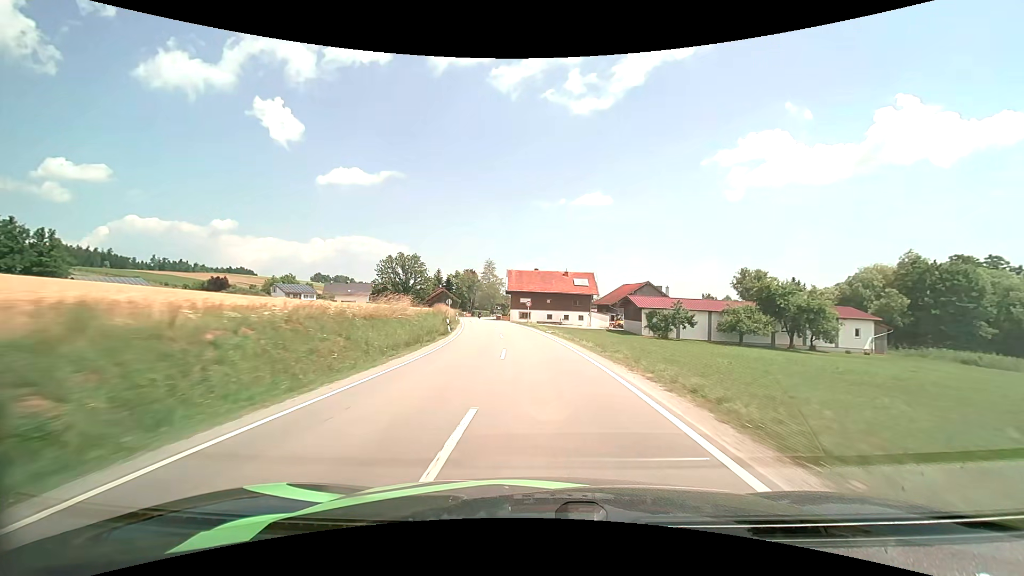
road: secondary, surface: asphalt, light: Day
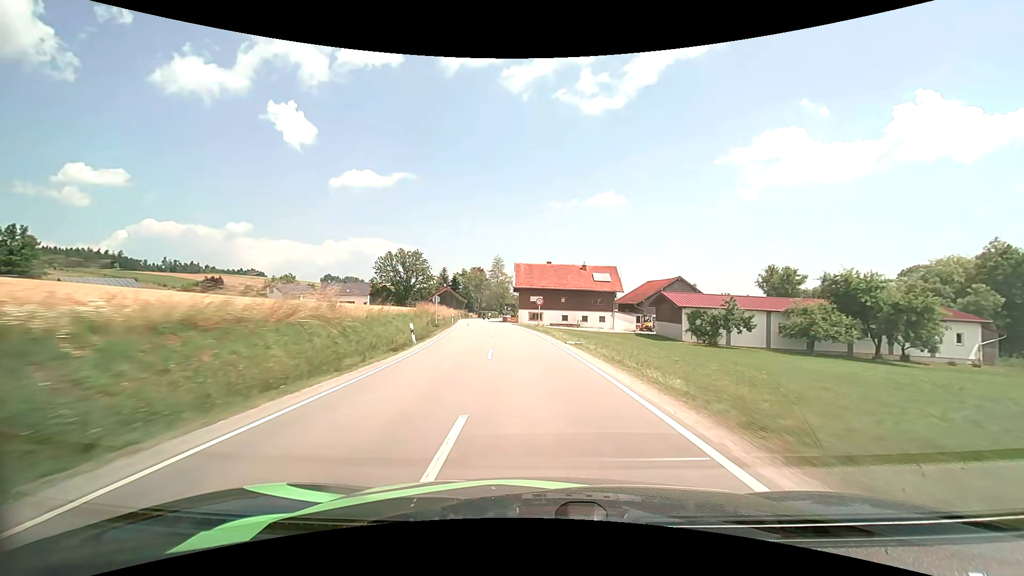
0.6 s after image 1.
(-0.1, +12.5) m; -1°
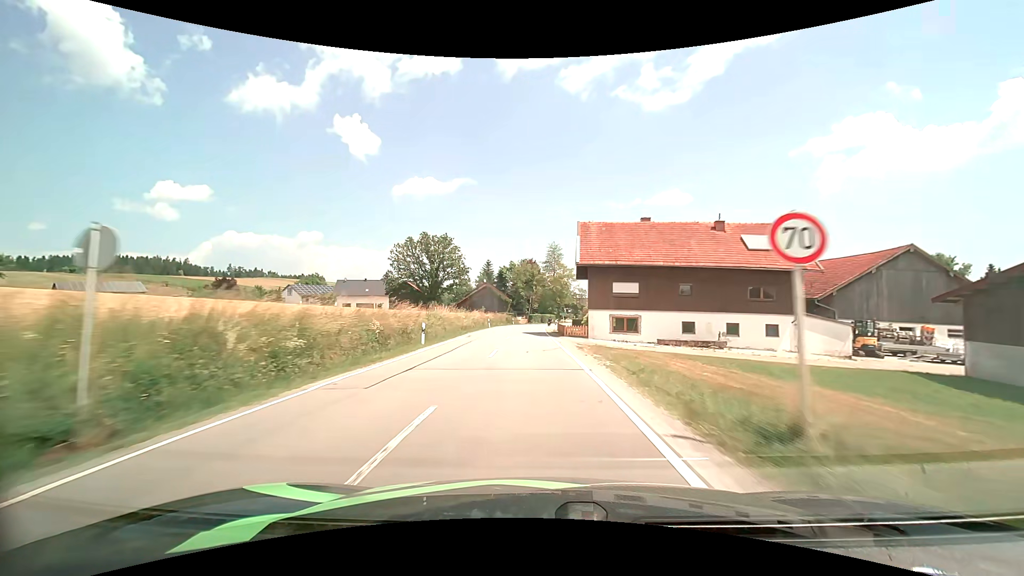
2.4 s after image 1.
(-2.0, +35.2) m; -7°
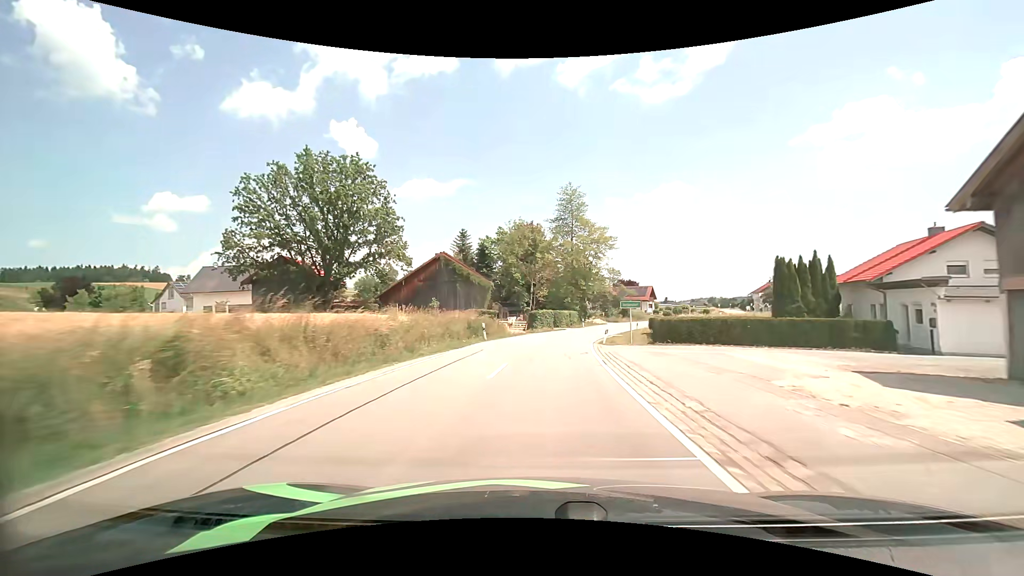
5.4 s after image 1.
(-1.1, +53.1) m; -1°
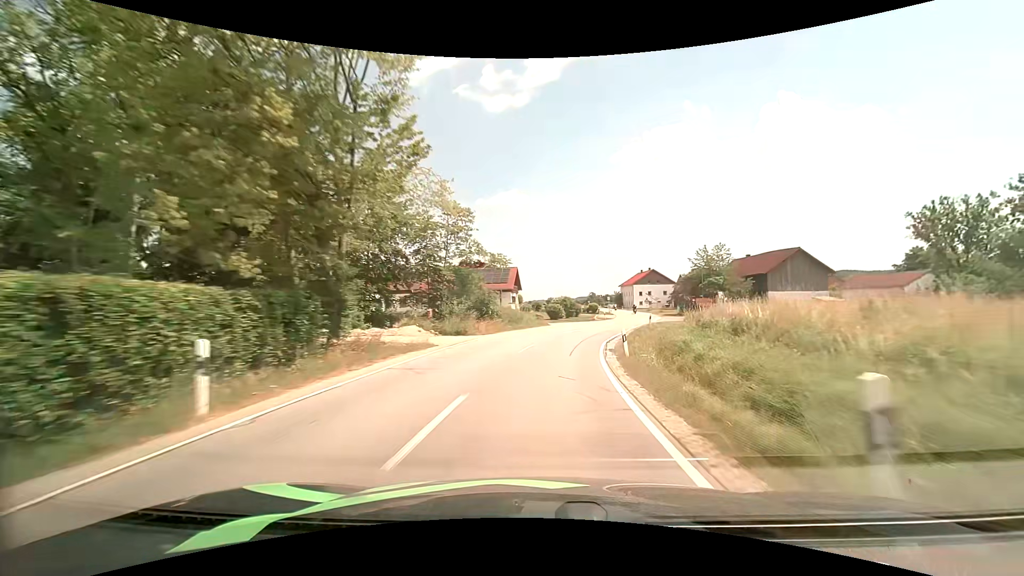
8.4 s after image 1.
(+7.6, +53.5) m; +18°
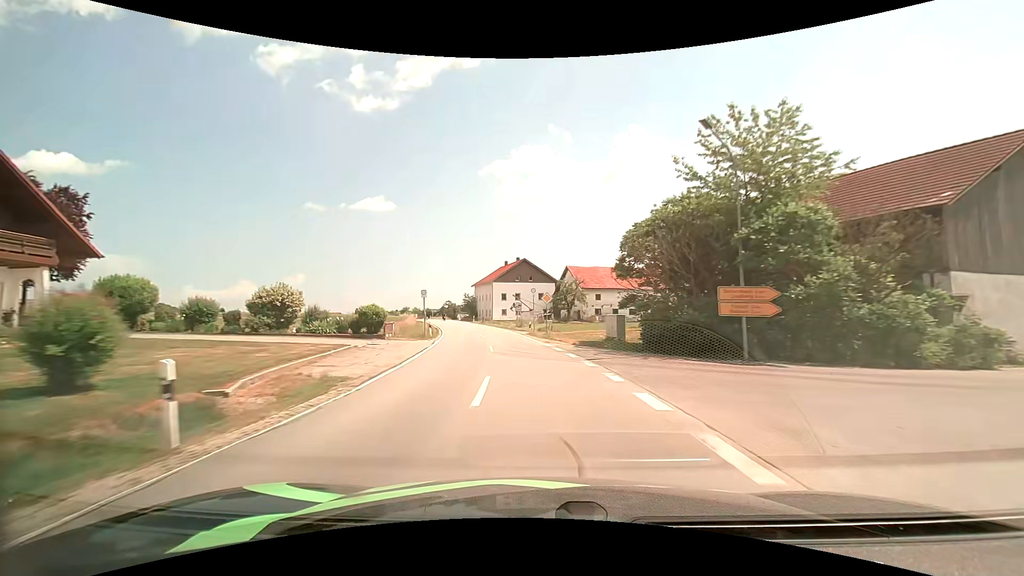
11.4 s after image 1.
(+10.7, +55.0) m; +16°
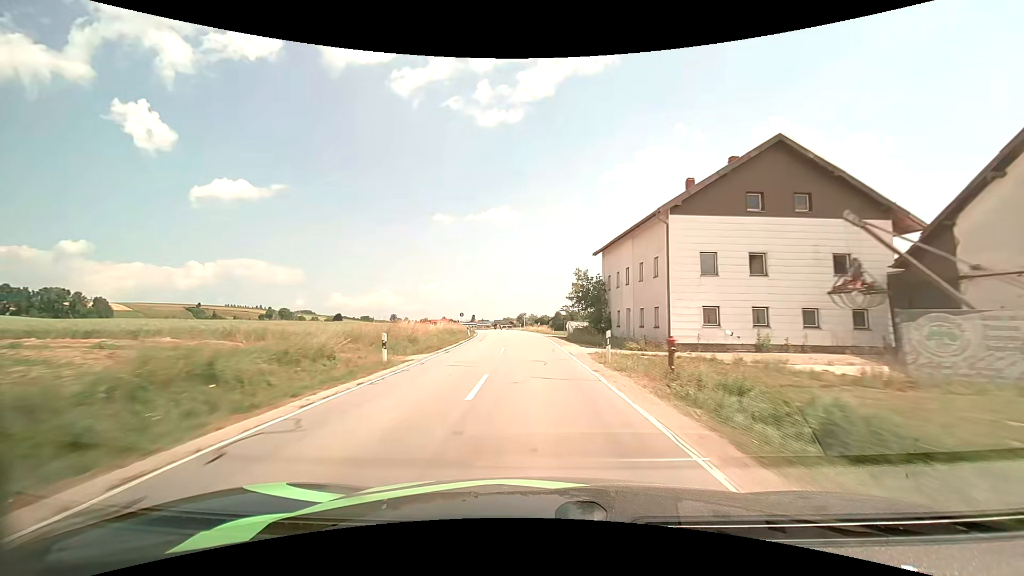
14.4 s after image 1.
(-7.7, +58.9) m; -14°
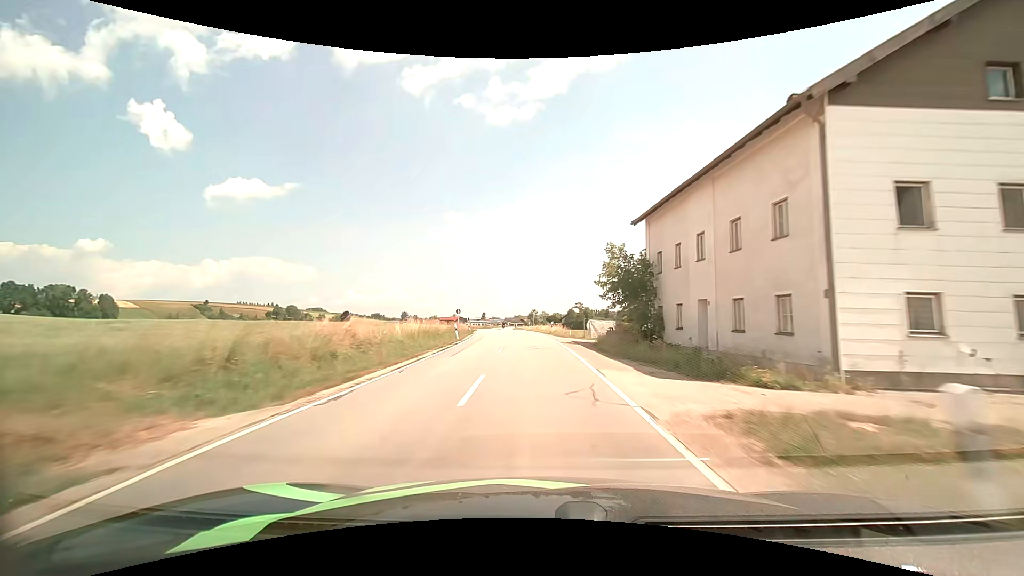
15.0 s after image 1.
(-0.1, +12.8) m; -1°
(0, +10) (0, +20) (-1, +30) (-2, +40) (-3, +50) (-4, +60) (-5, +70) (-6, +80) (-7, +90) (-8, +100) m
